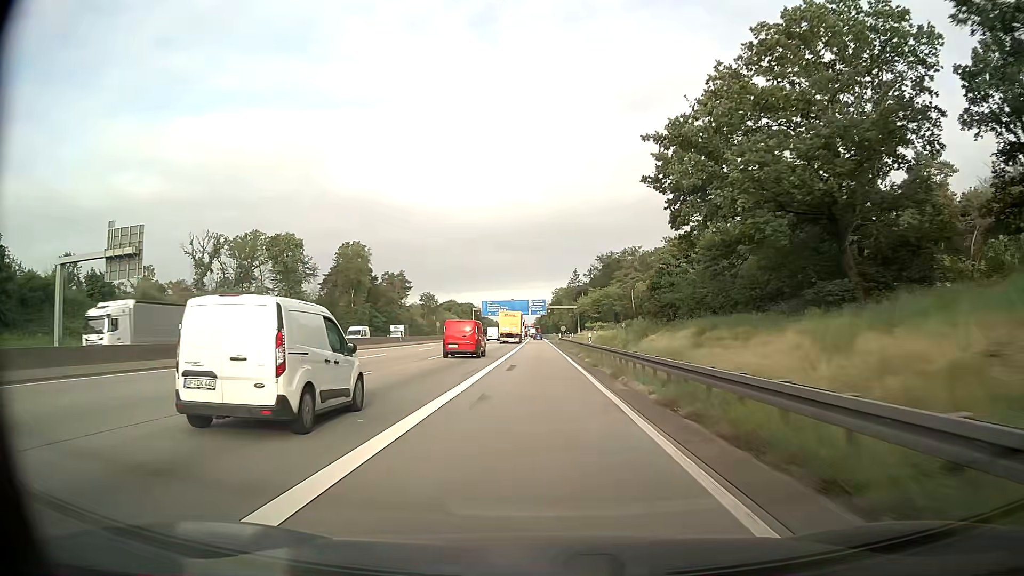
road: motorway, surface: asphalt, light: Day
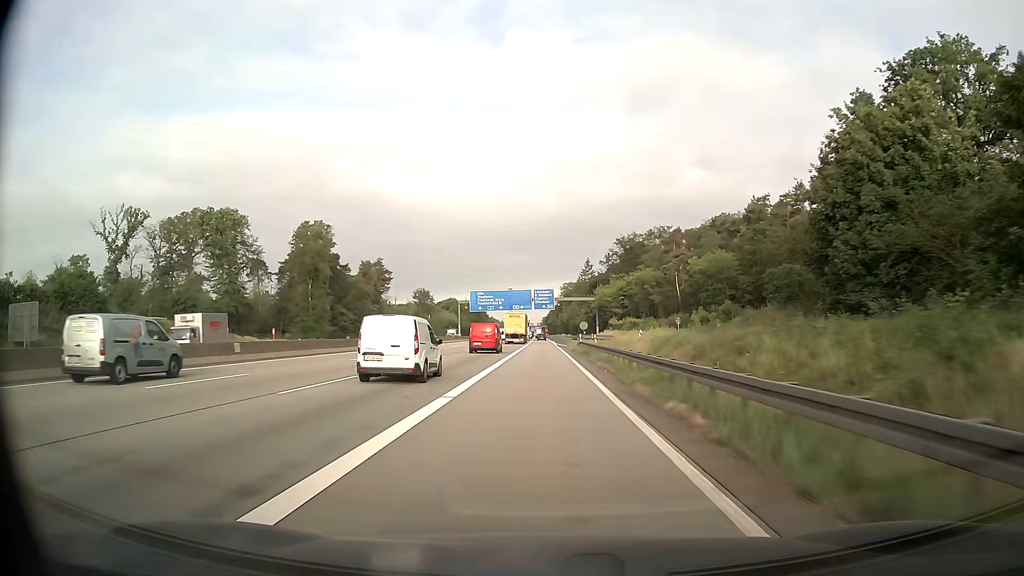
(-0.2, +38.5) m; -1°
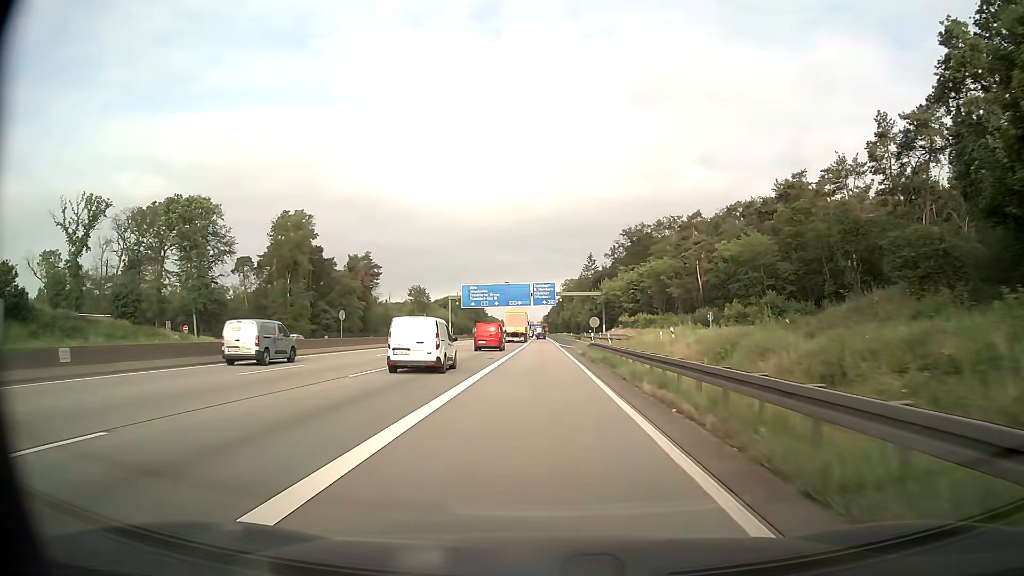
(0.0, +12.9) m; 0°
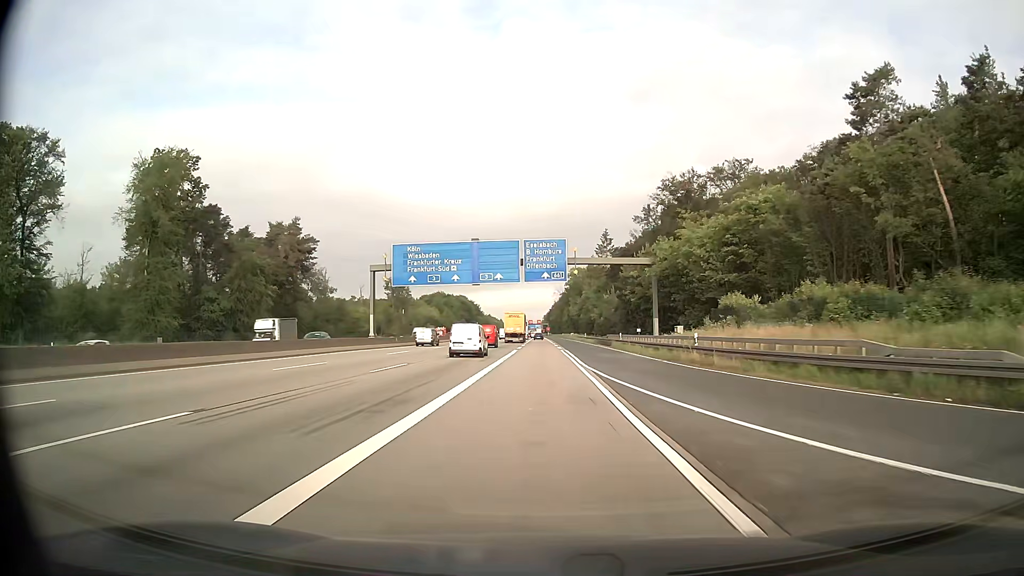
(0.0, +51.7) m; 0°
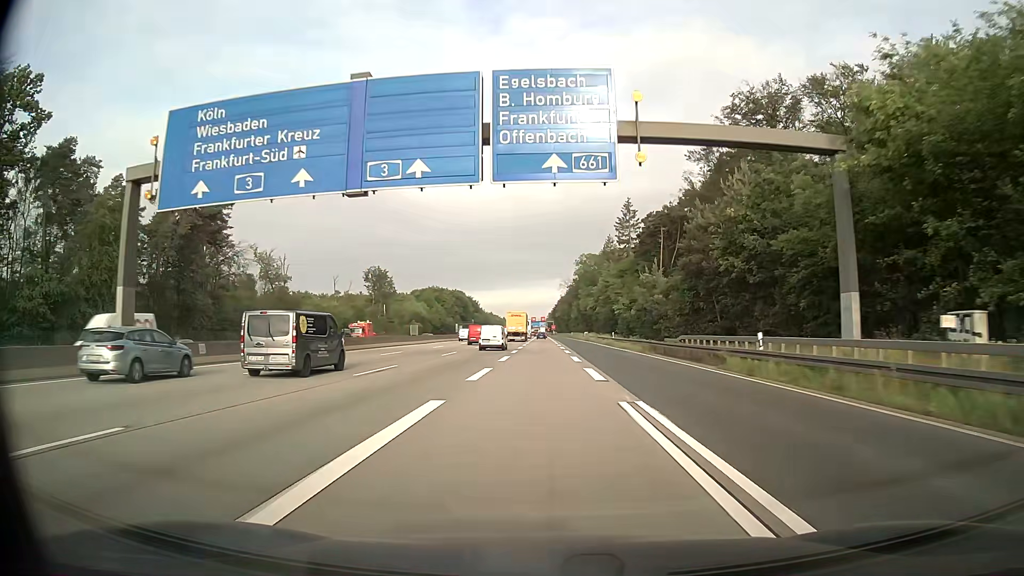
(-0.1, +39.0) m; 0°
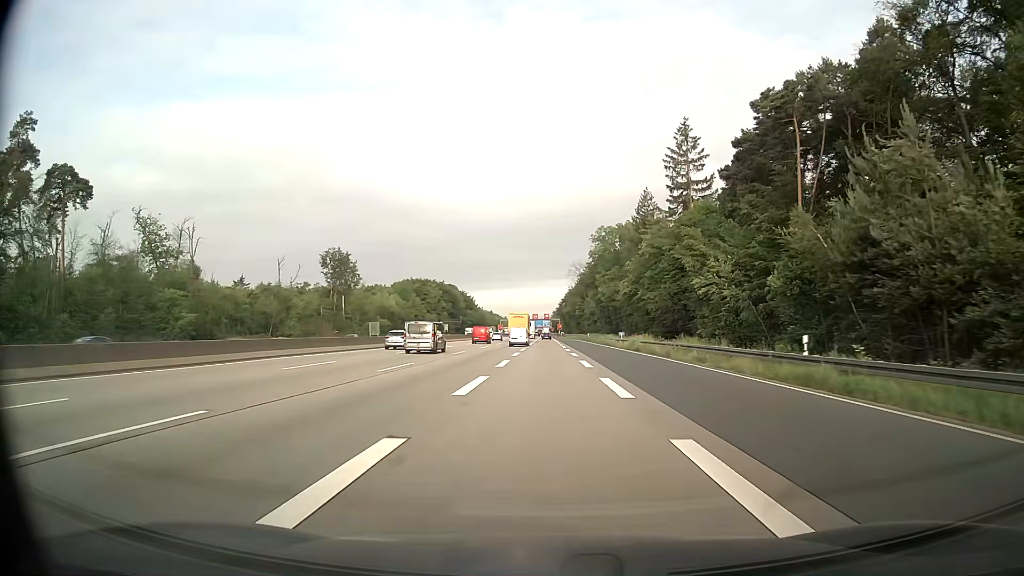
(-0.2, +52.3) m; 0°
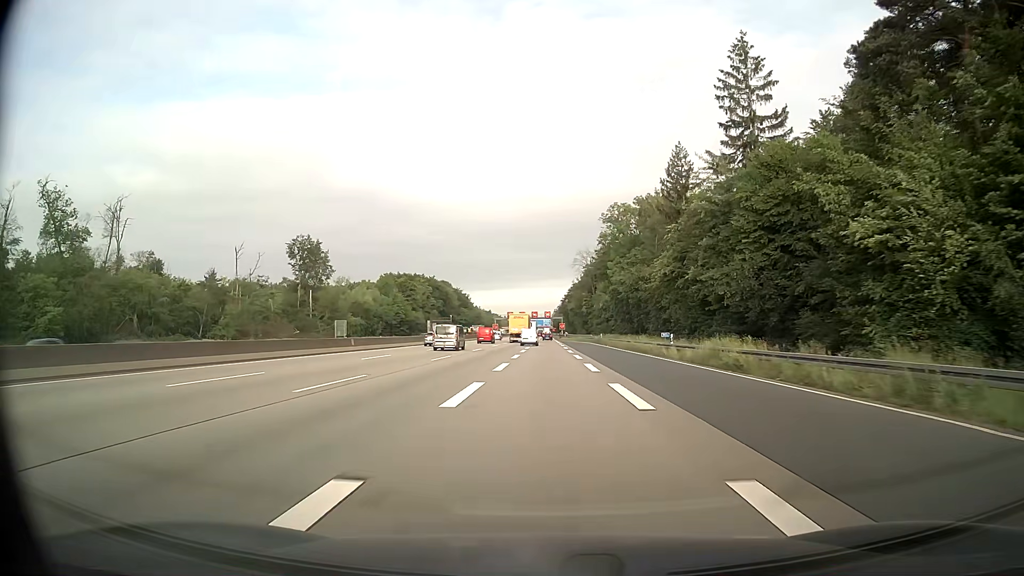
(0.0, +26.3) m; 0°
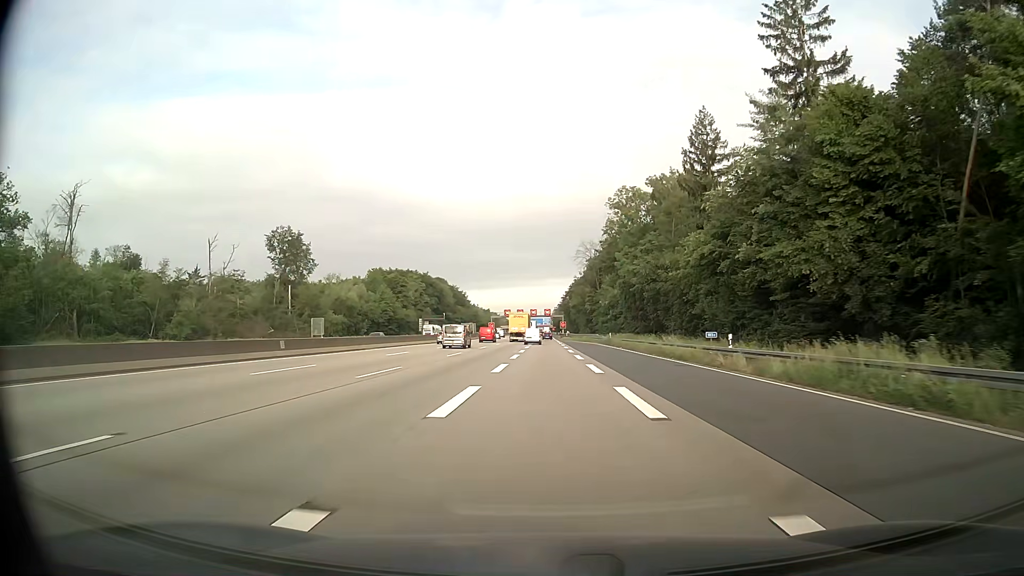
(0.0, +13.2) m; 0°
(0, +10) (0, +20) (0, +30) (0, +40) (0, +50) (0, +60) (0, +70) (0, +80) (0, +90) (0, +100) m
